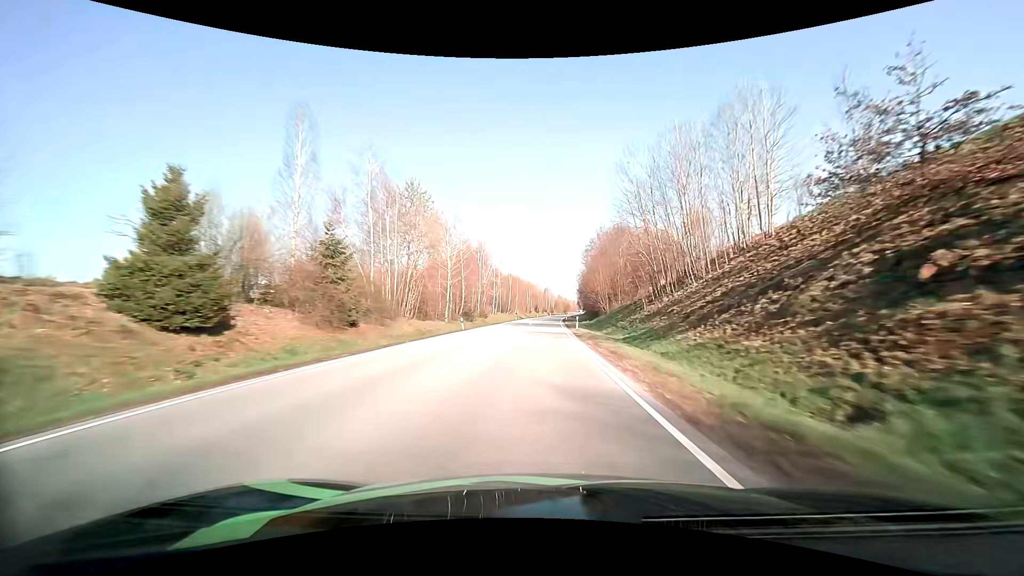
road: primary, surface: asphalt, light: Day
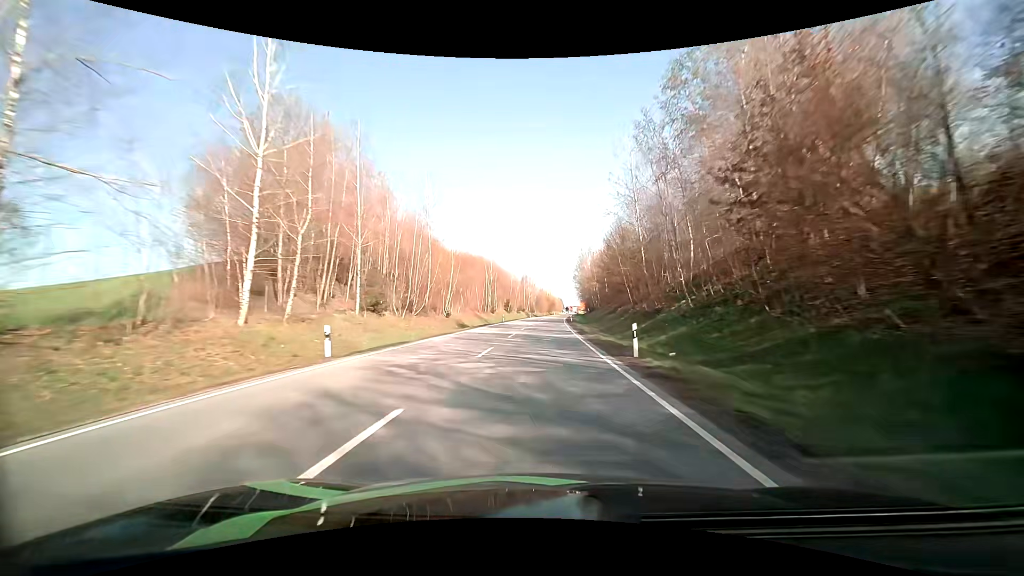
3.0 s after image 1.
(+1.4, +79.0) m; +2°
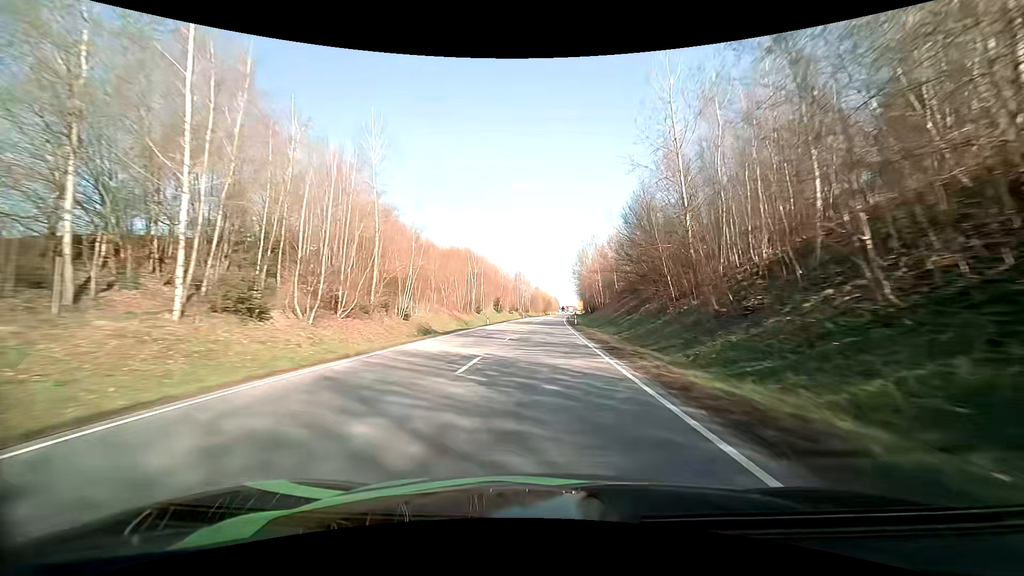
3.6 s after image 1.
(+0.1, +15.4) m; +1°
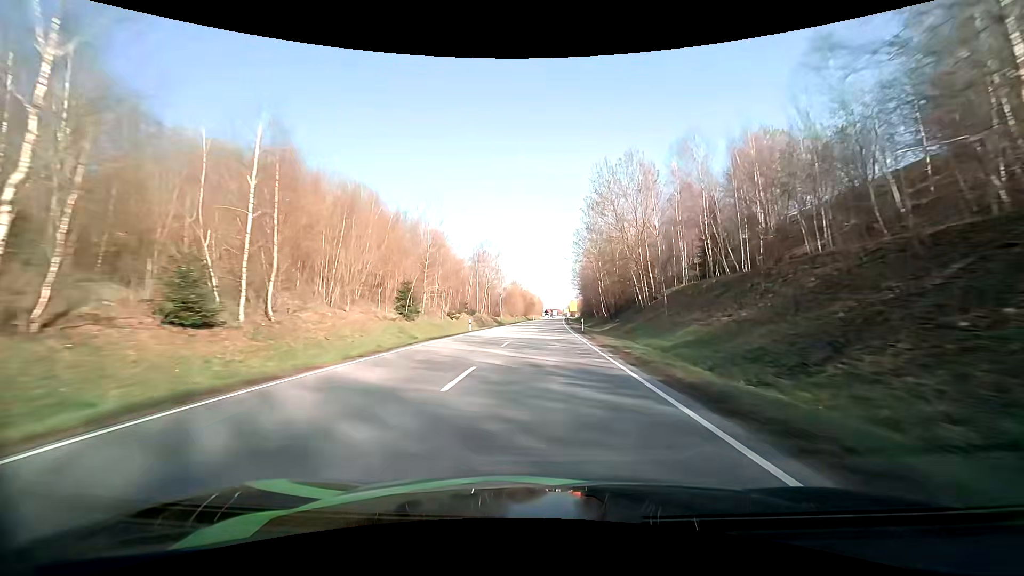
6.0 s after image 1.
(+1.0, +61.4) m; +2°
(0, +10) (0, +20) (0, +30) (0, +40) (+1, +50) (+1, +60) (+1, +70) (+2, +80) (+2, +90) (+3, +100) m
